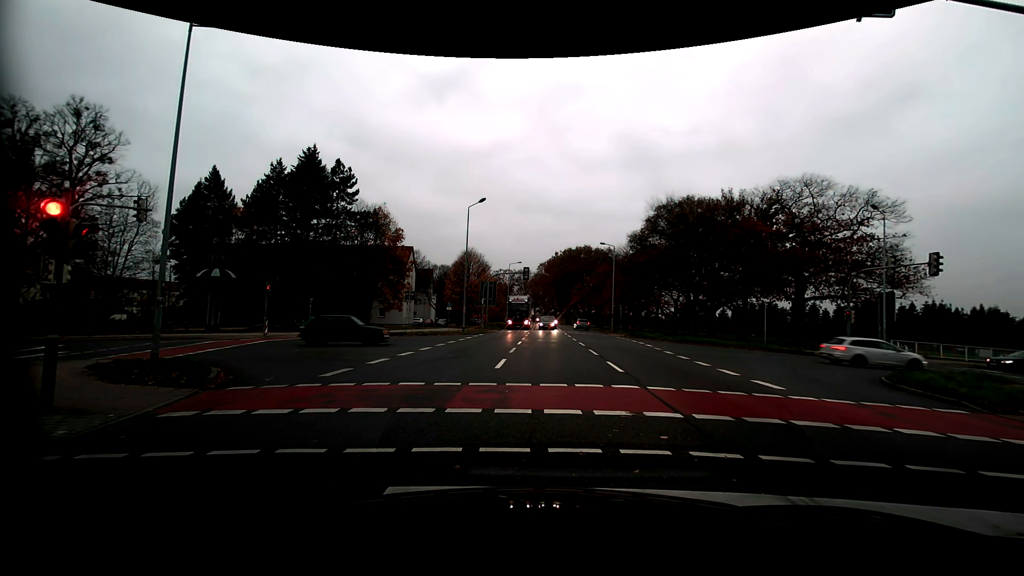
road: primary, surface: asphalt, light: Day
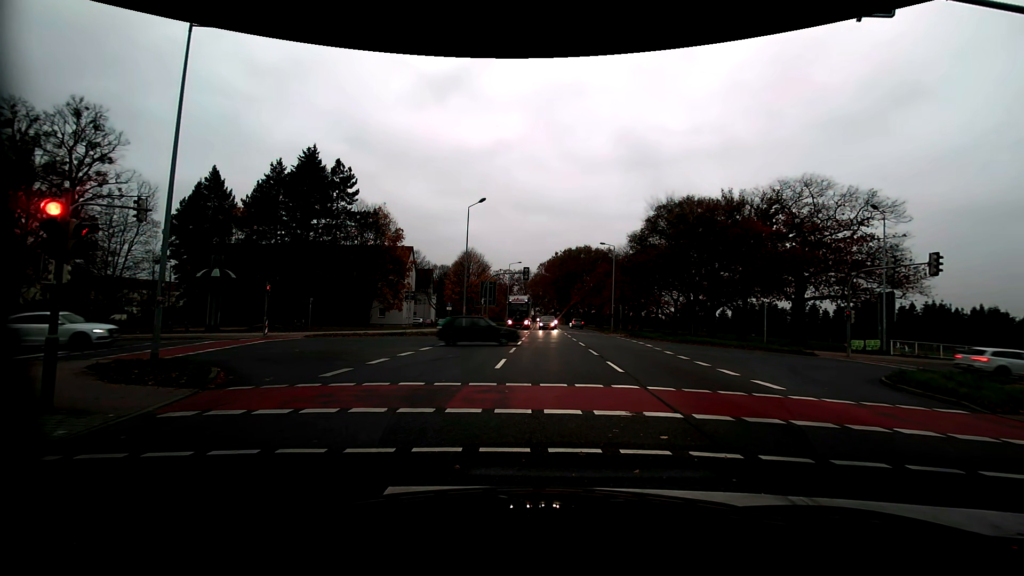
(0.0, 0.0) m; 0°
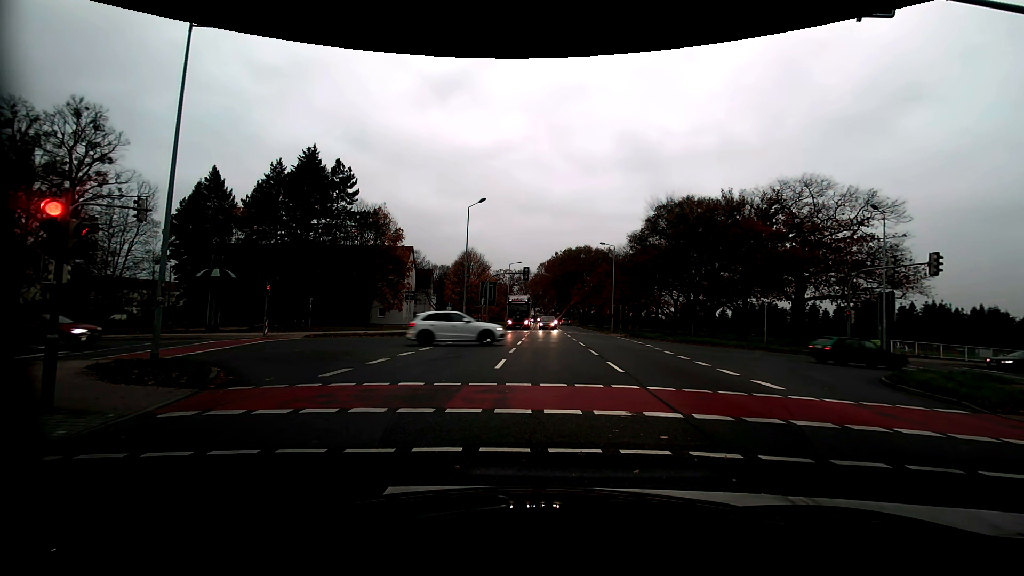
(0.0, 0.0) m; 0°
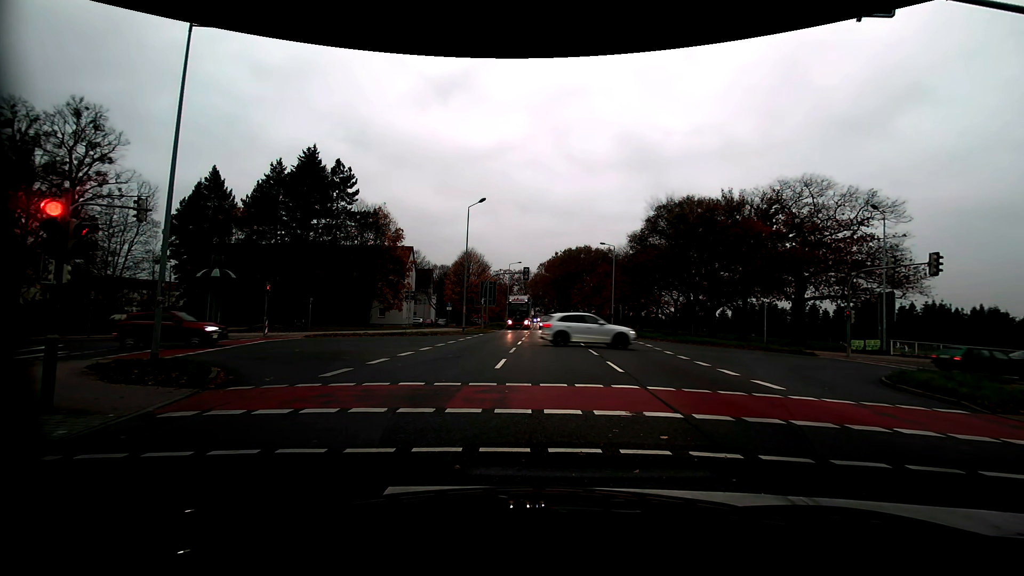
(0.0, 0.0) m; 0°
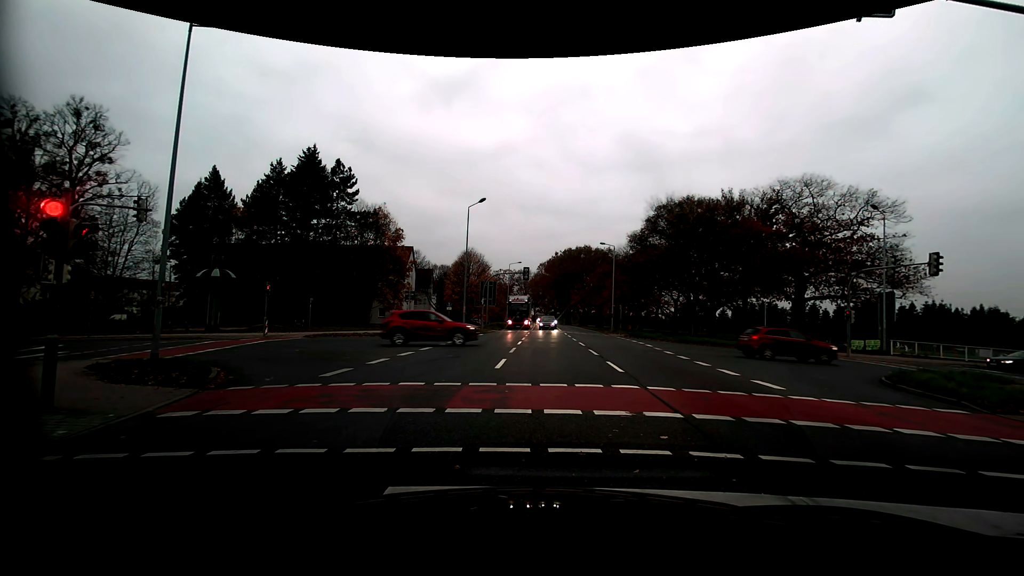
(0.0, 0.0) m; 0°
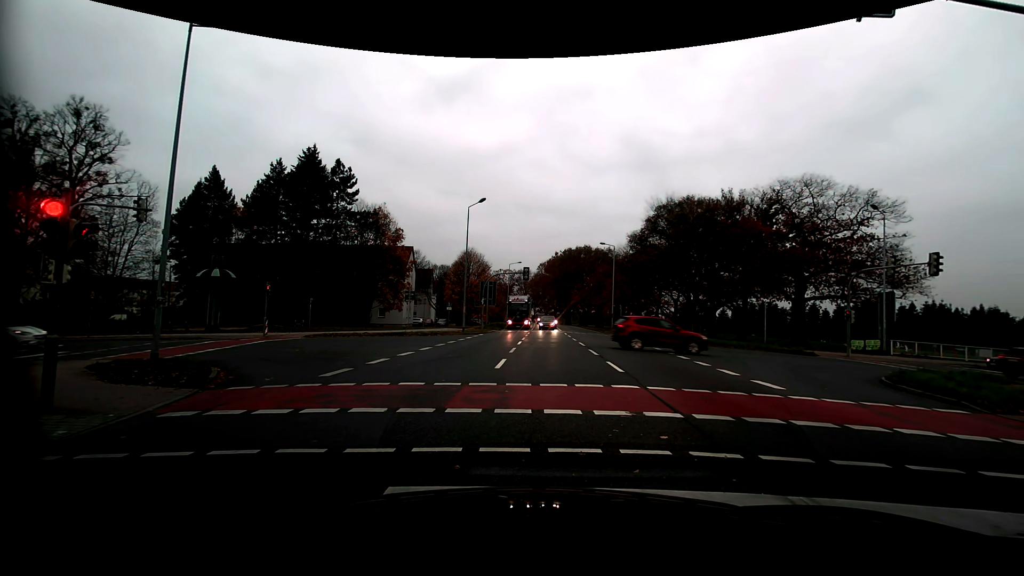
(0.0, 0.0) m; 0°
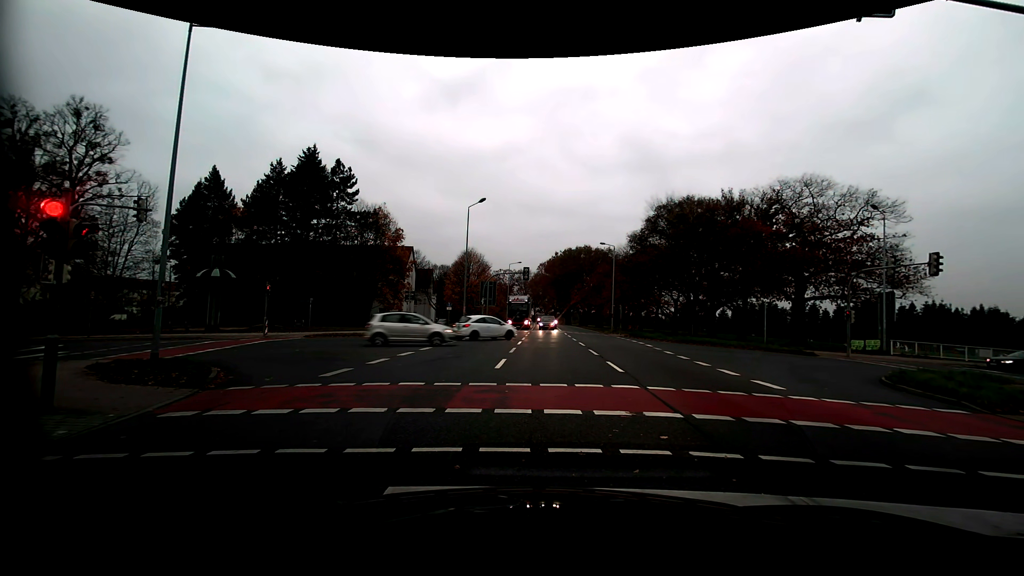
(0.0, 0.0) m; 0°
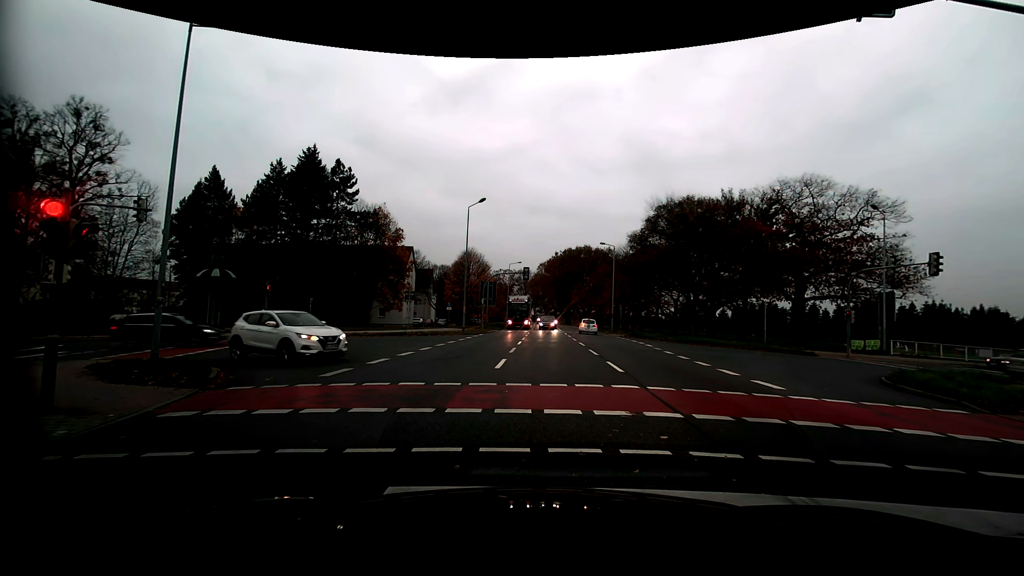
(0.0, 0.0) m; 0°
(0, +10) (+1, +20) (-2, +29) (-12, +31) (-22, +29) (-31, +26) (-41, +23) (-50, +19) (-59, +15) (-69, +12) m
